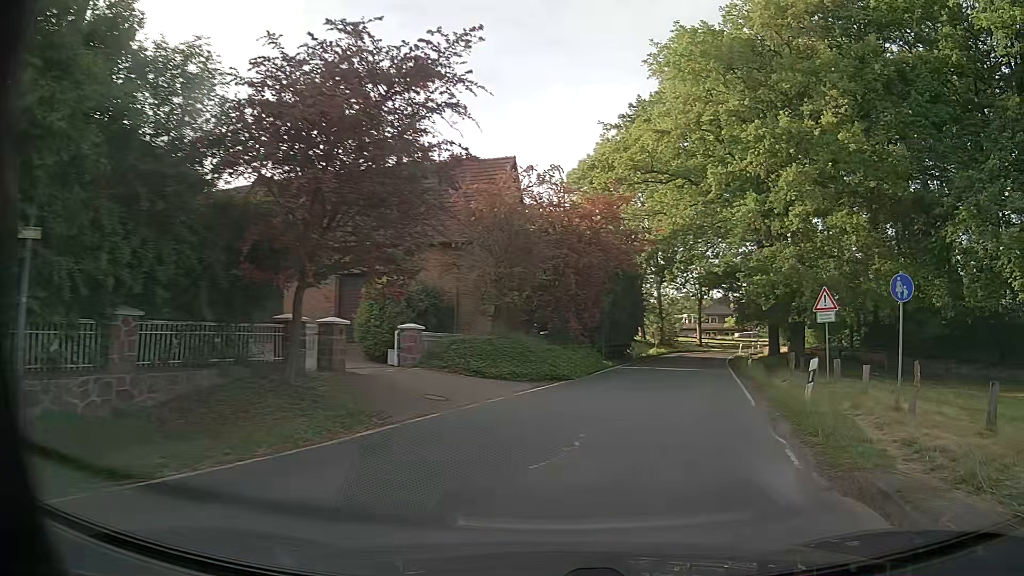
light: Day
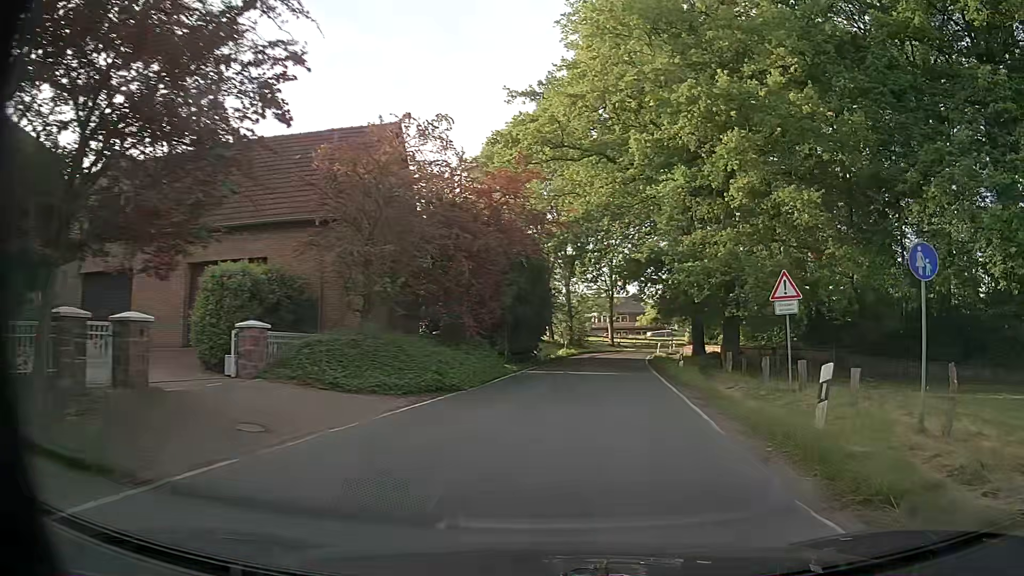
(+0.5, +4.8) m; +10°
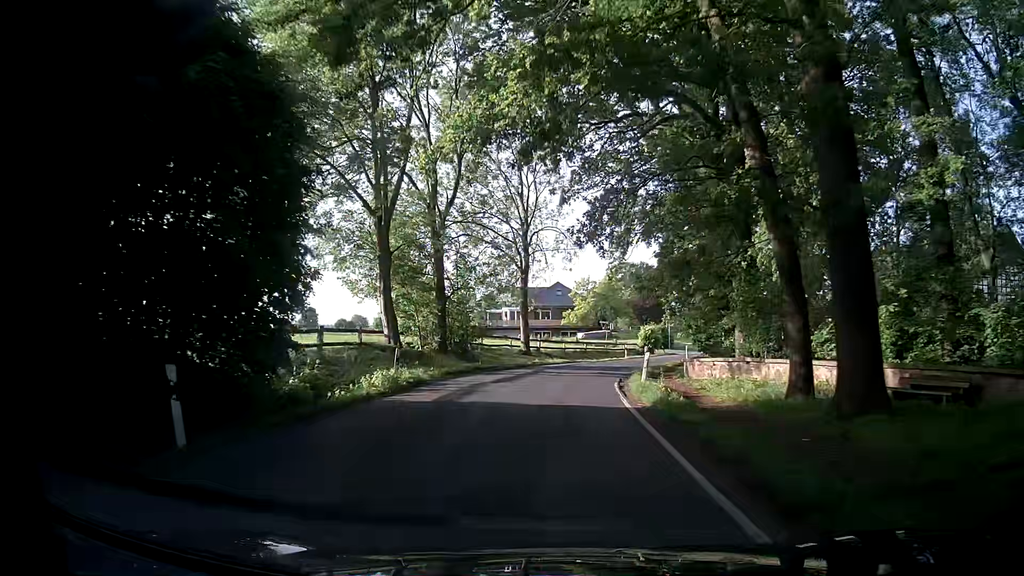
(+3.0, +32.8) m; +6°
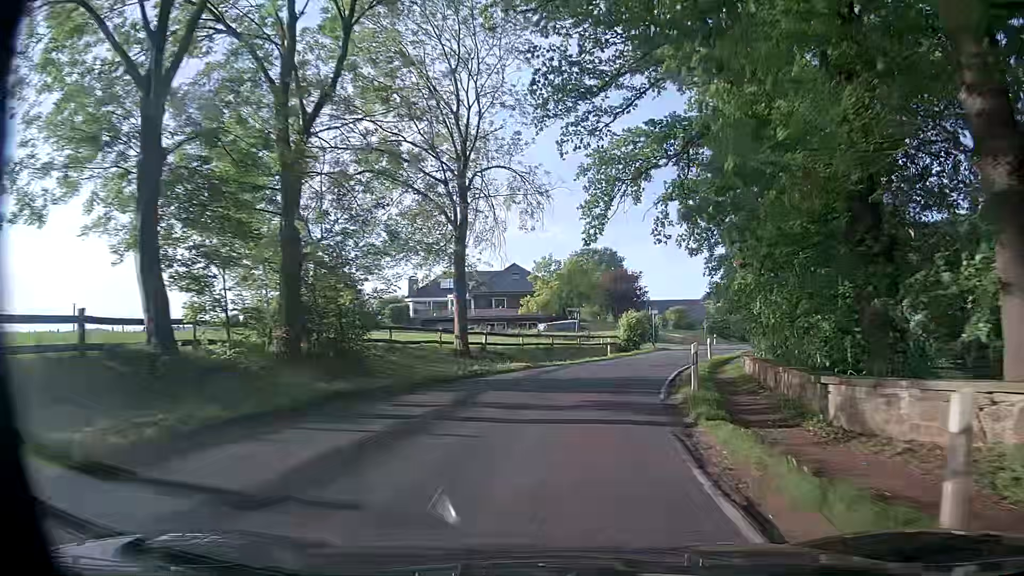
(+0.3, +15.9) m; +4°
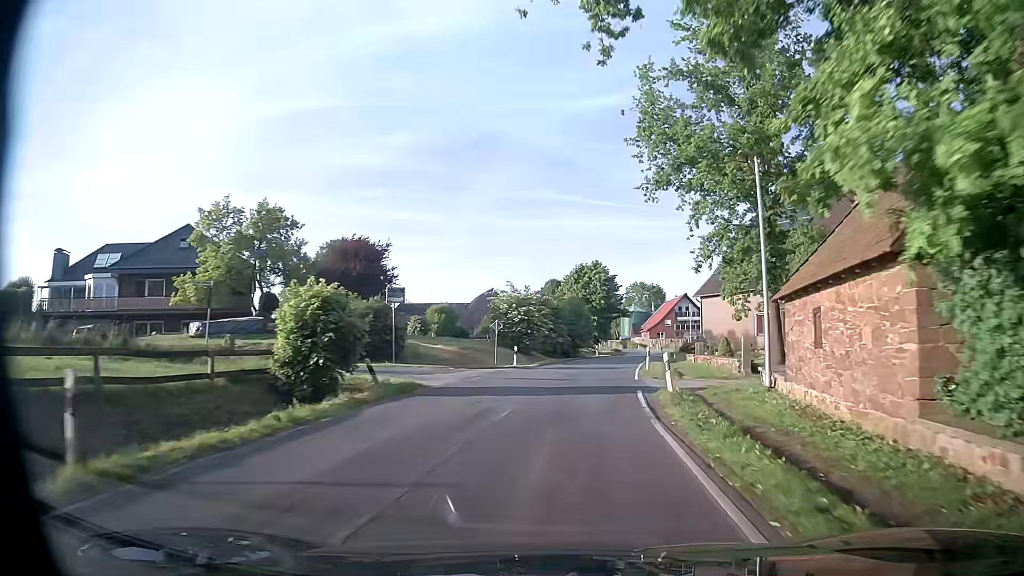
(+5.5, +32.5) m; +19°
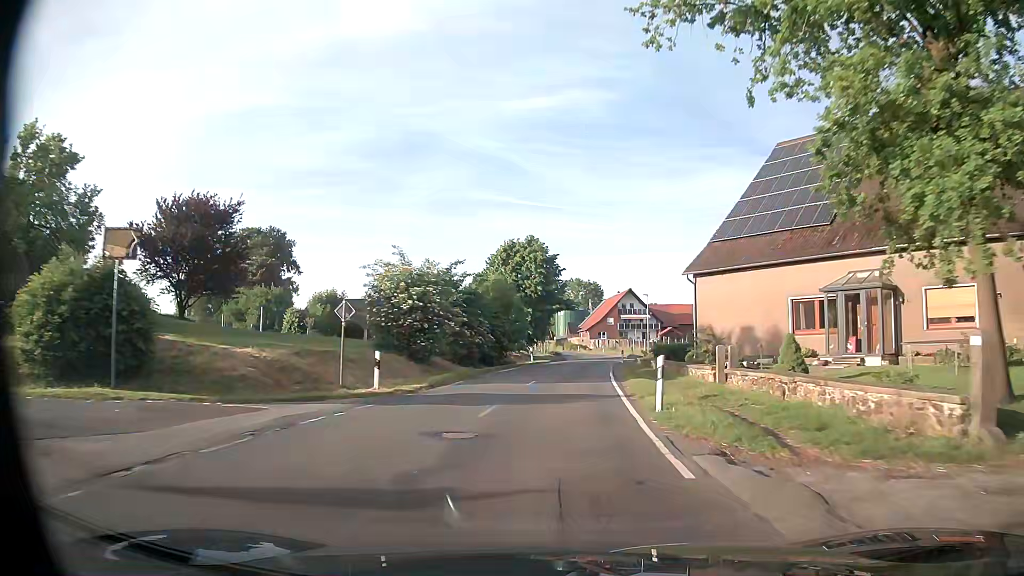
(+1.2, +17.4) m; +6°
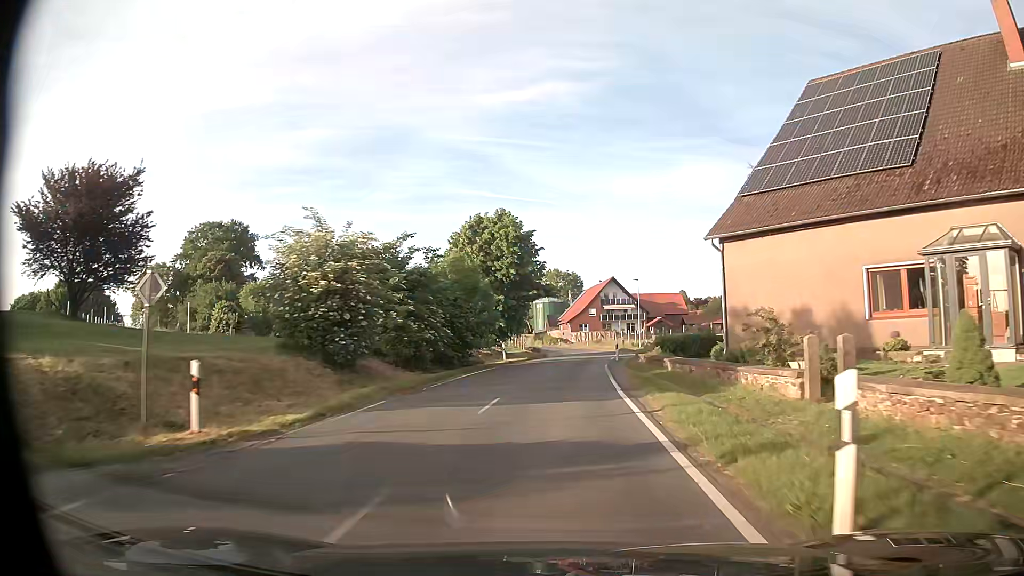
(+0.2, +8.9) m; +3°
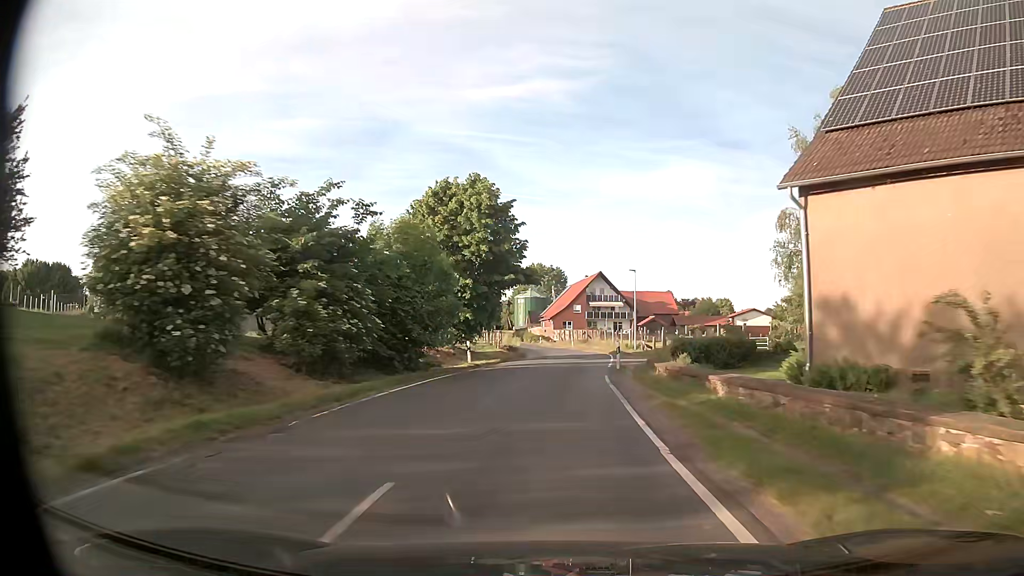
(0.0, +9.0) m; +1°
(0, +10) (+1, +20) (+2, +30) (+2, +40) (+3, +50) (+2, +60) (+1, +70) (-1, +80) (-2, +90) (-3, +100) m
